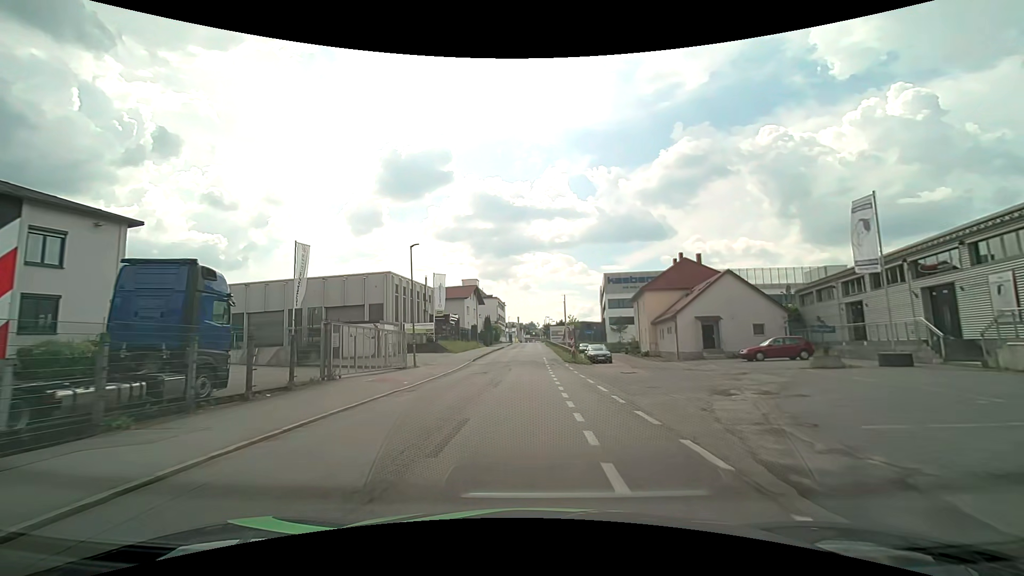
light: Day
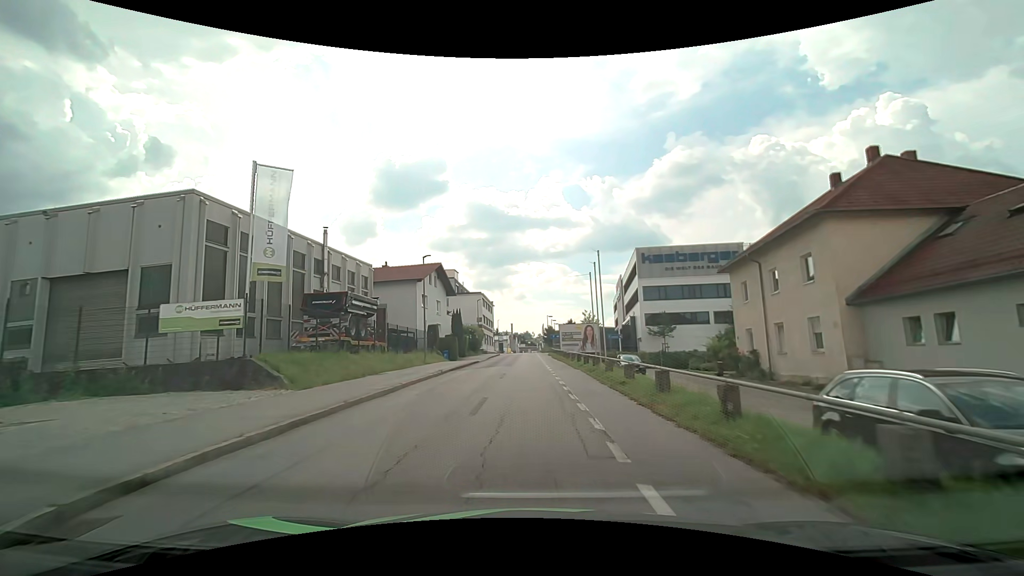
(-0.2, +33.5) m; +1°
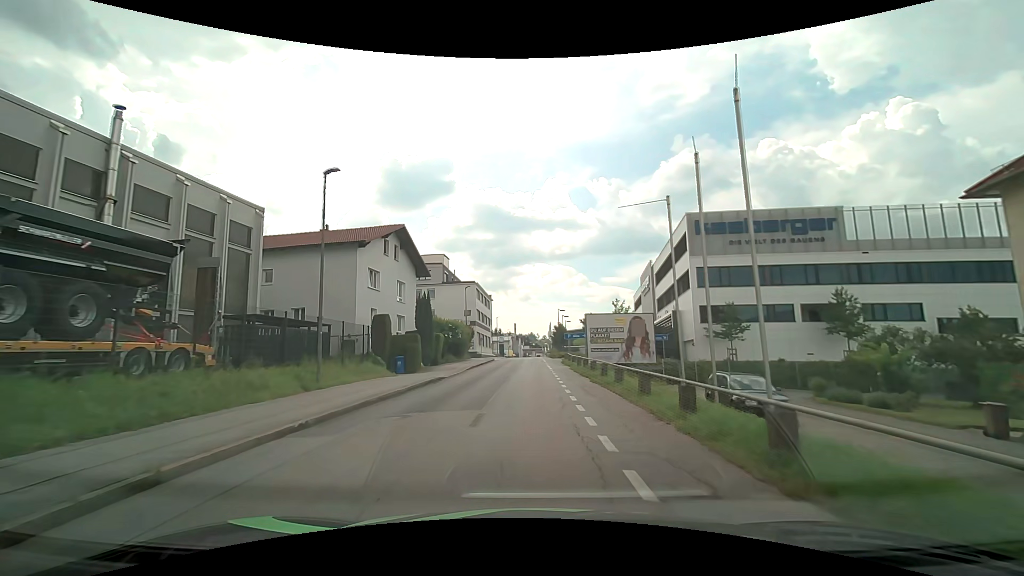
(-0.1, +19.1) m; 0°
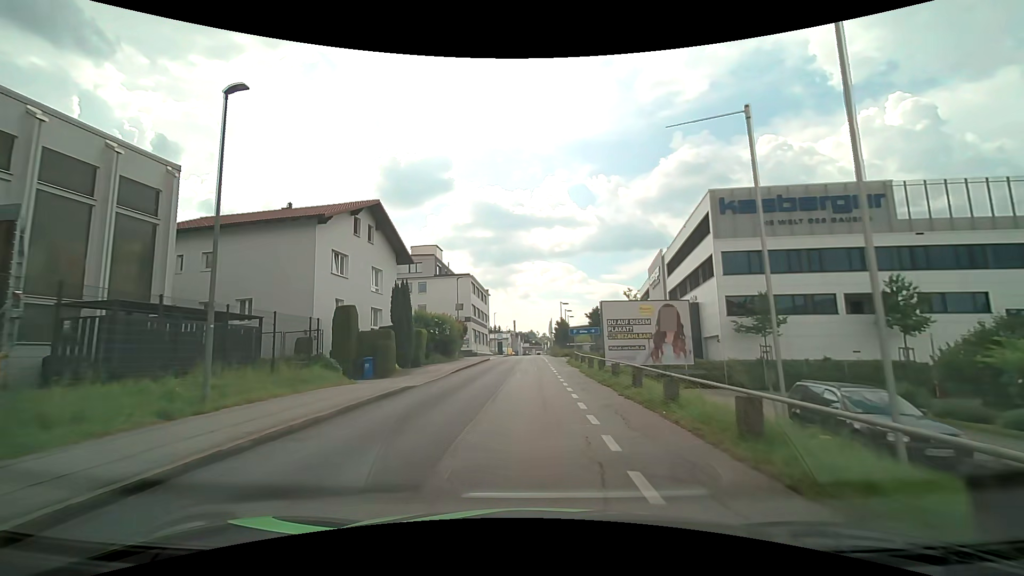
(0.0, +6.2) m; 0°
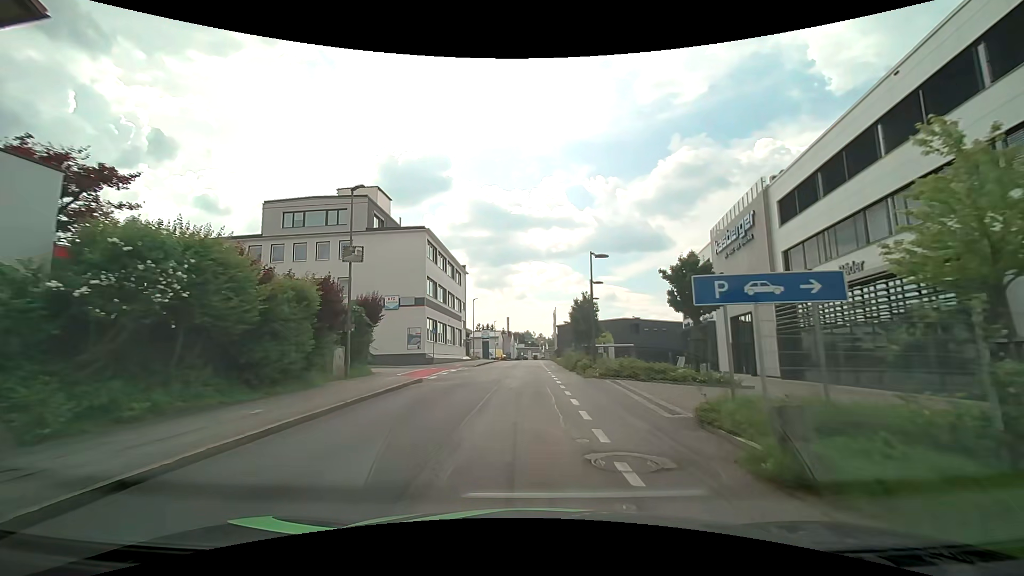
(0.0, +29.8) m; +1°
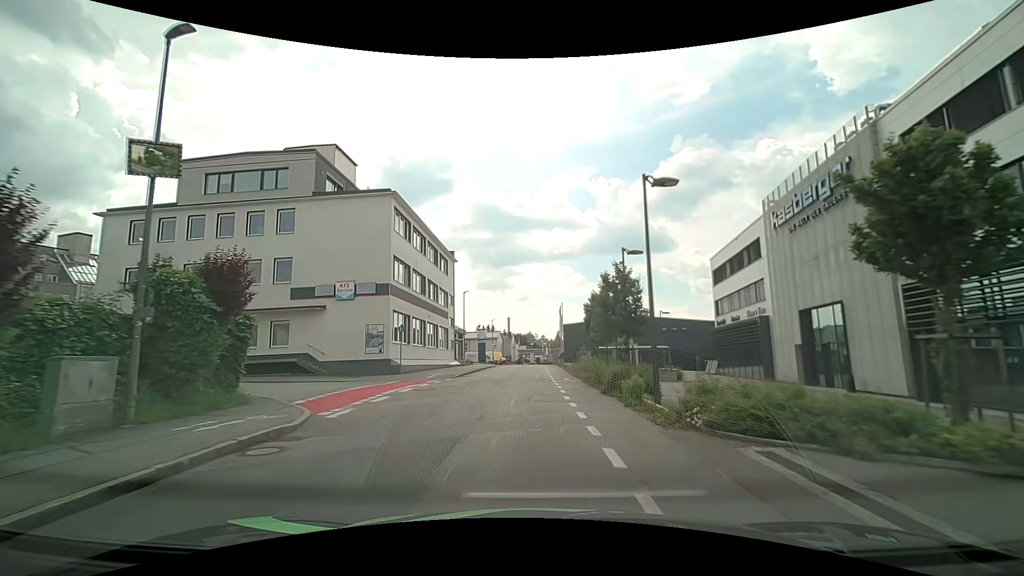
(-0.1, +11.4) m; -1°
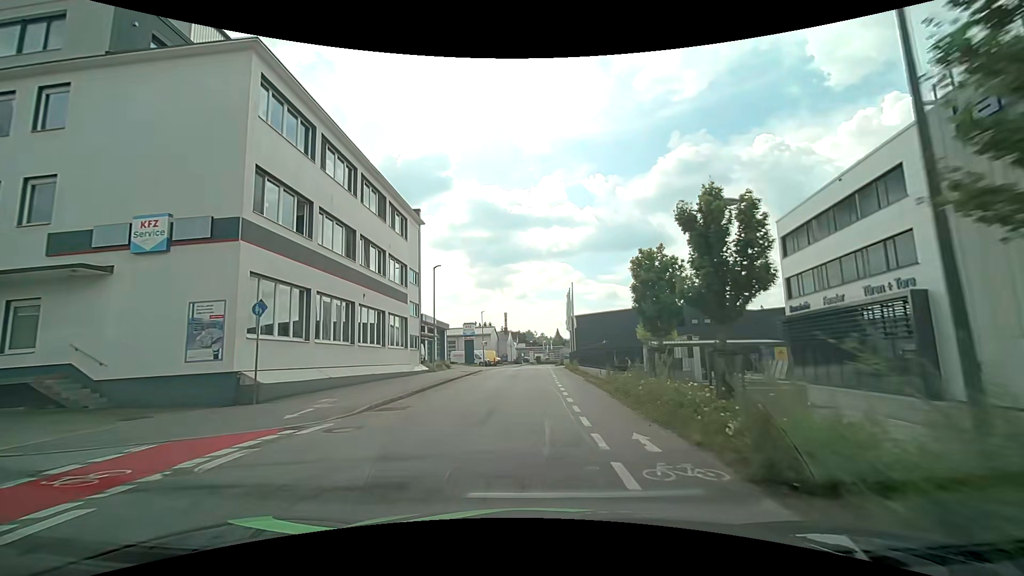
(-0.1, +16.7) m; 0°
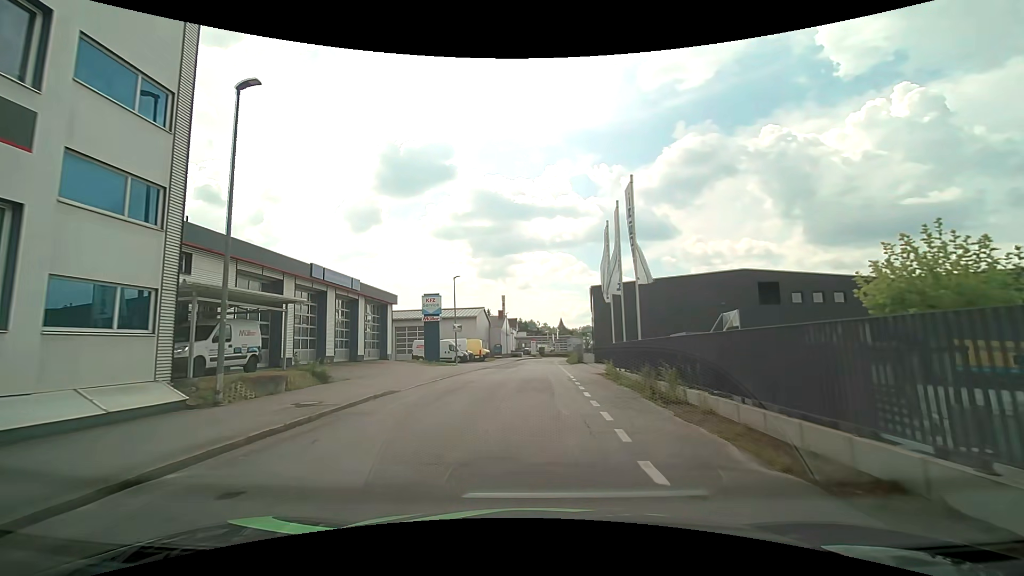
(-0.1, +26.4) m; 0°
(0, +10) (0, +20) (0, +30) (0, +40) (0, +50) (+1, +60) (+1, +70) (+2, +80) (+3, +90) (+5, +100) m
